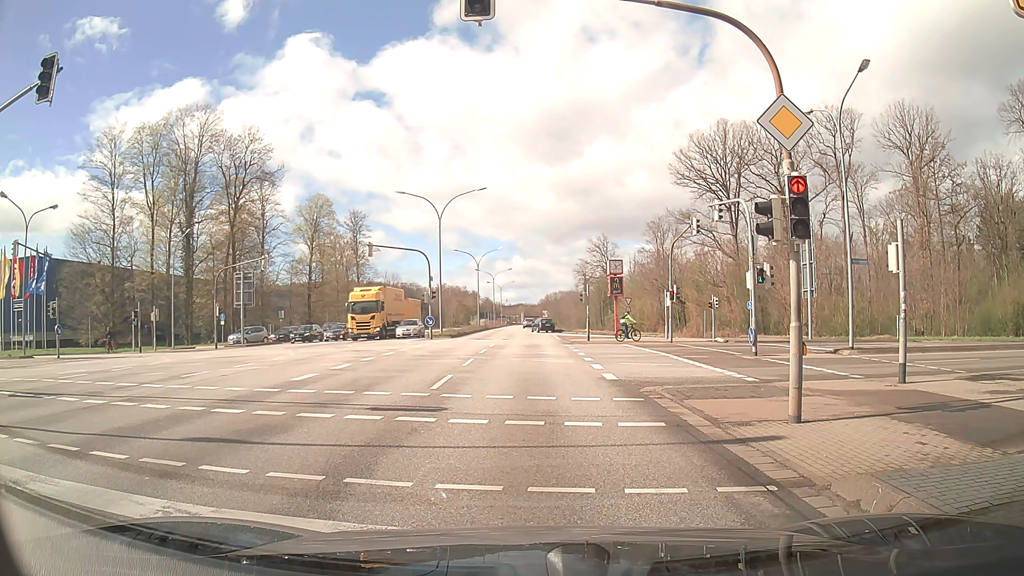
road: primary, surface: asphalt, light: Day
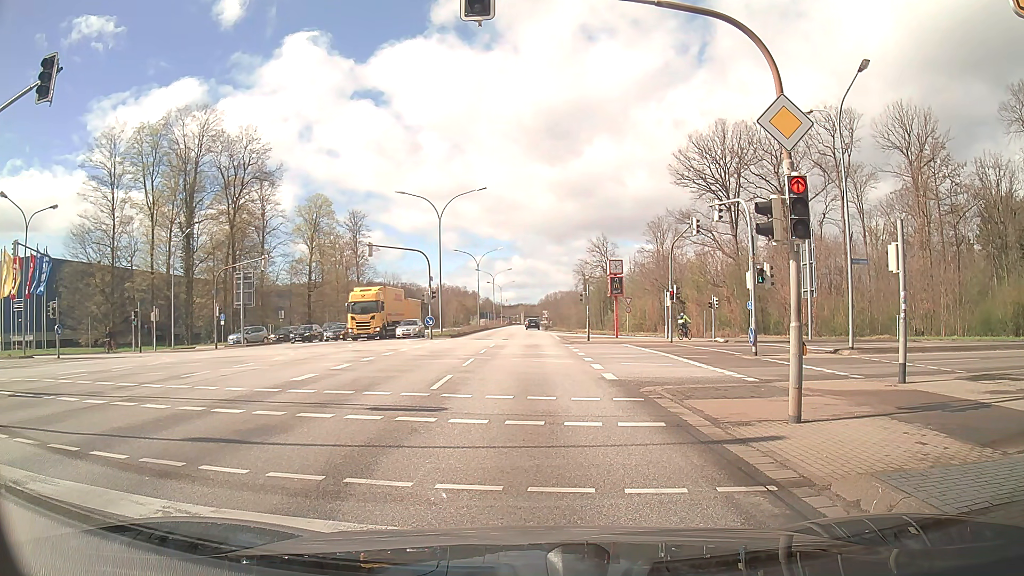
(0.0, 0.0) m; 0°
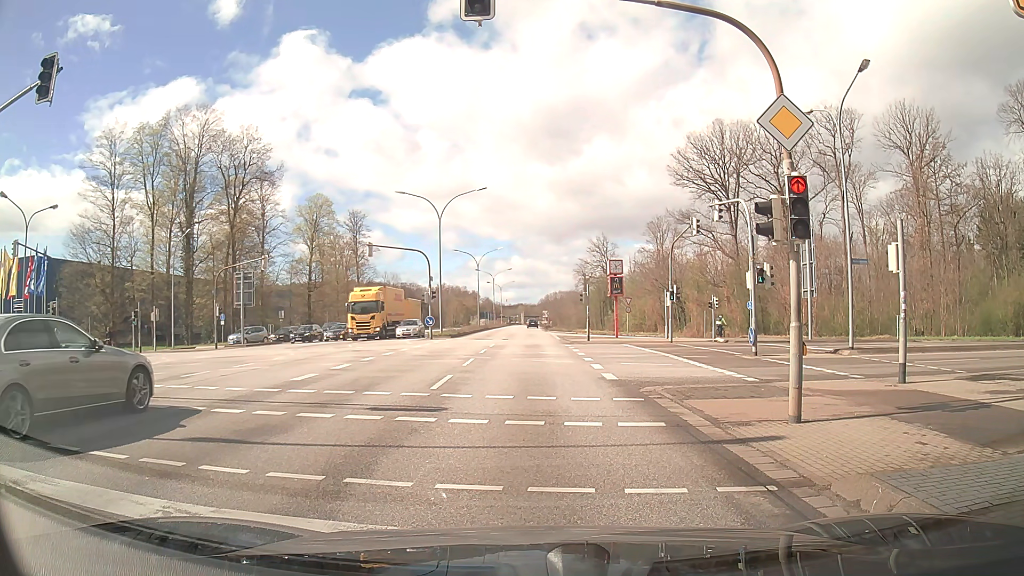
(0.0, 0.0) m; 0°
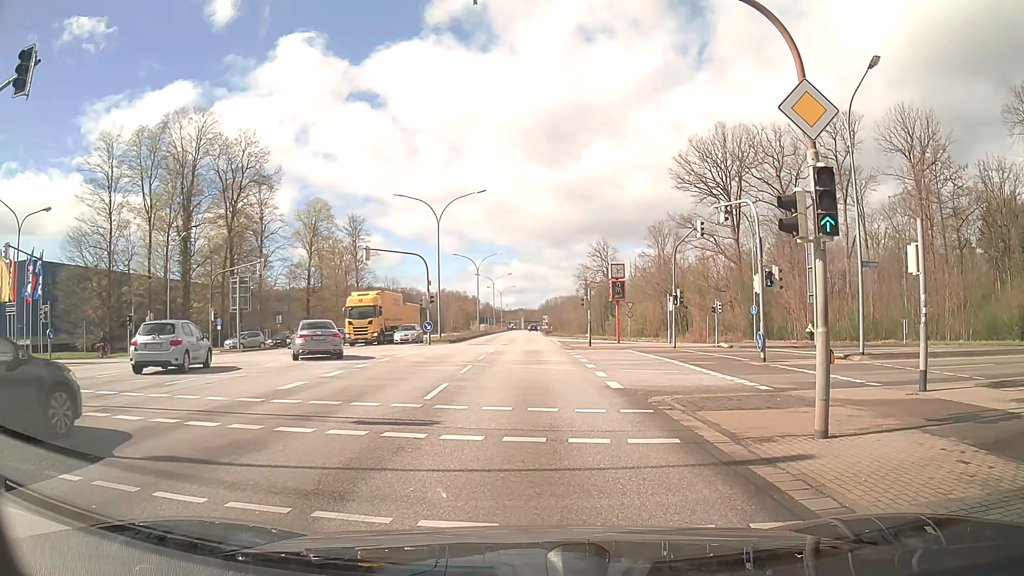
(0.0, +1.0) m; +2°
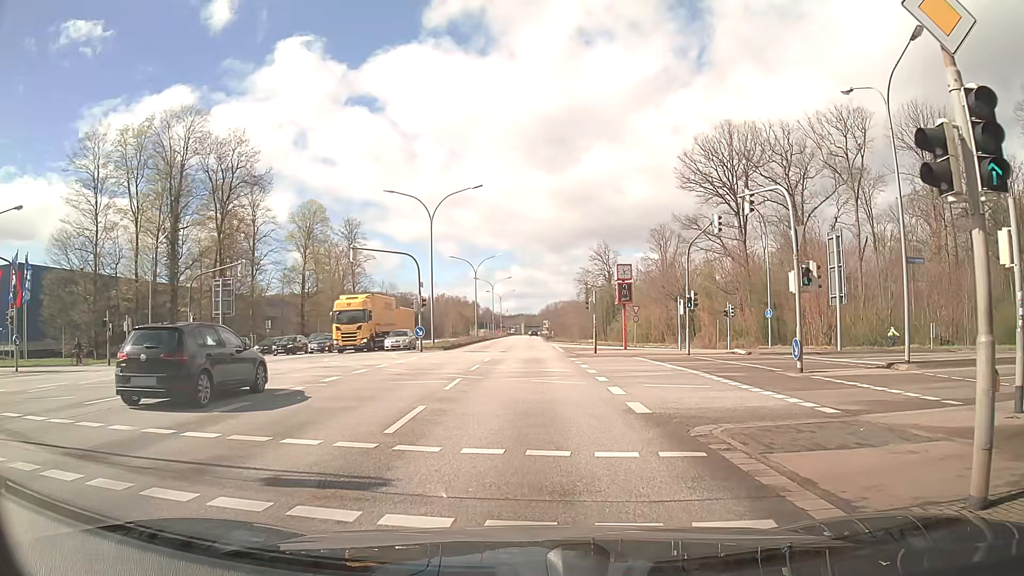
(-0.1, +3.5) m; -1°
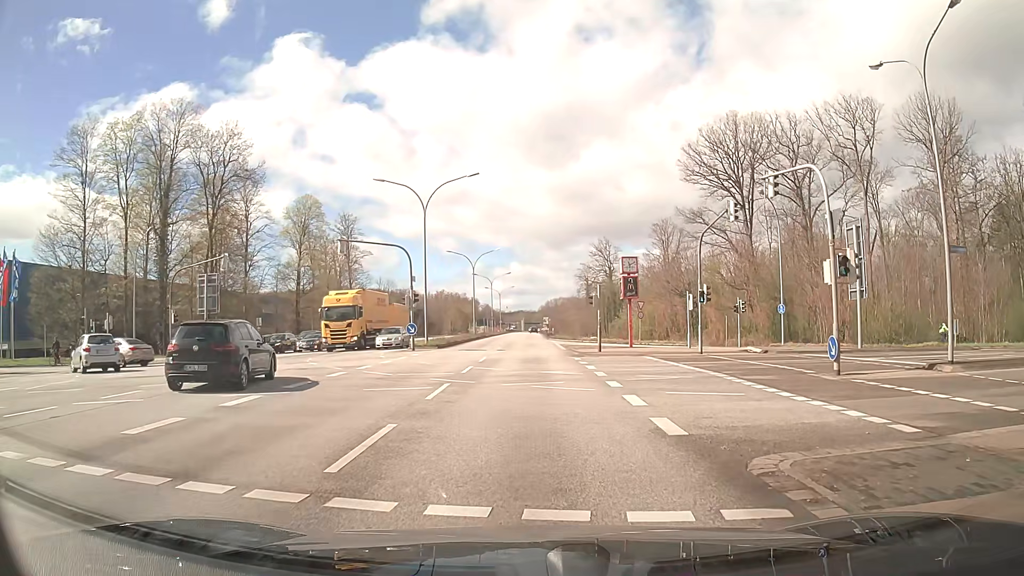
(0.0, +2.6) m; 0°
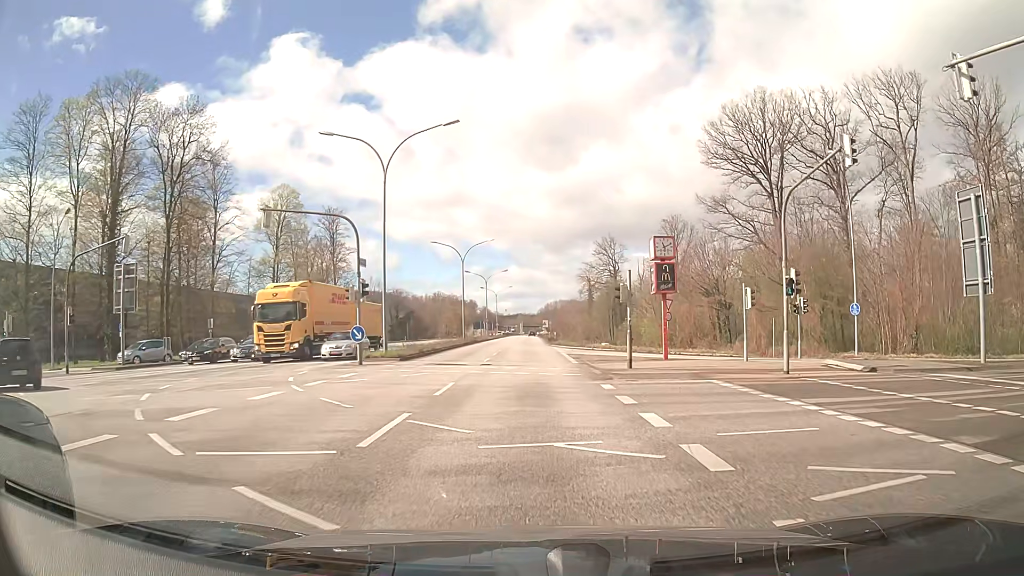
(+0.1, +11.3) m; +1°
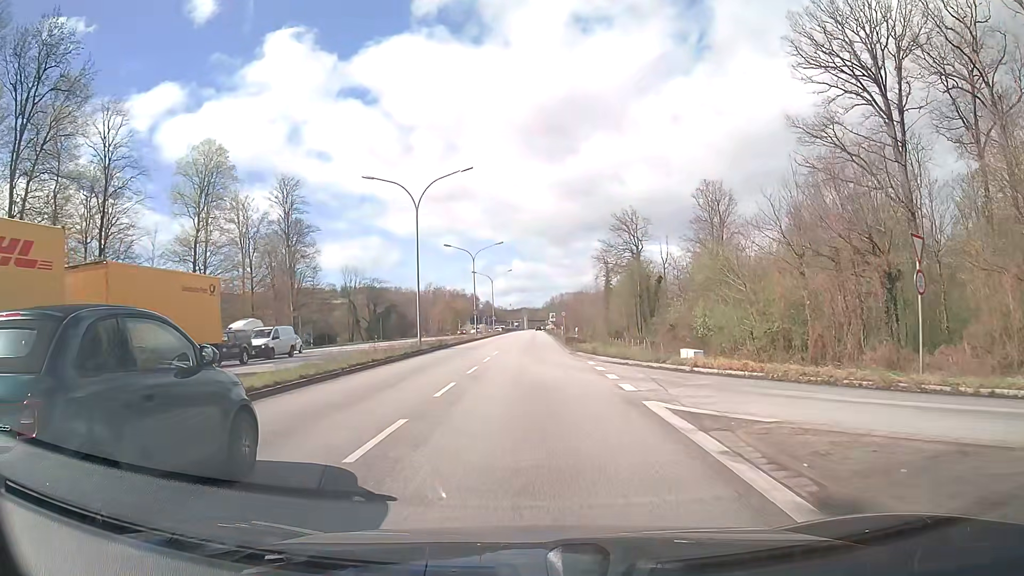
(0.0, +28.3) m; 0°
(0, +10) (0, +20) (0, +30) (0, +40) (0, +50) (0, +60) (0, +70) (+1, +80) (+1, +90) (+1, +100) m
